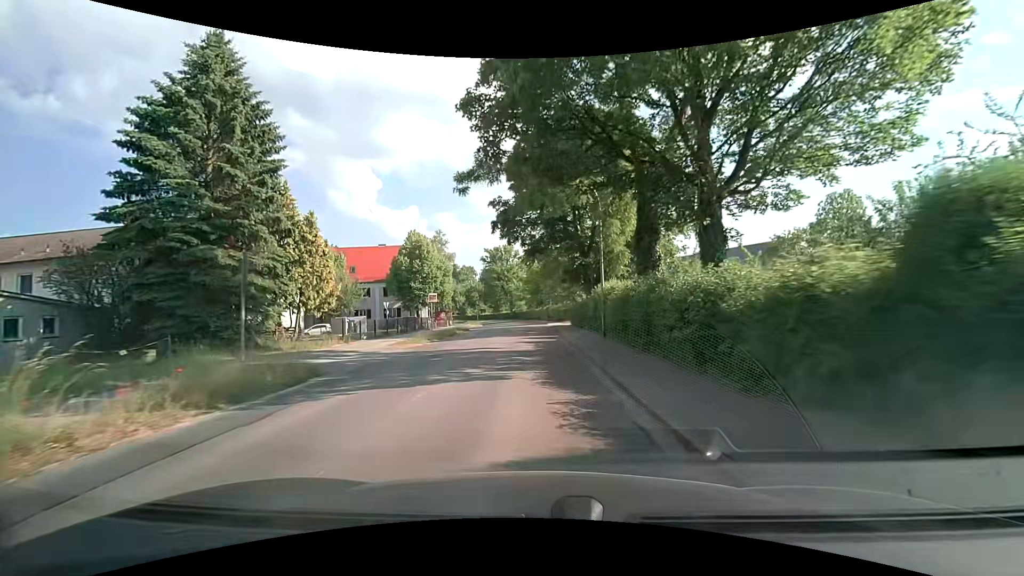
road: secondary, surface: asphalt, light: Day
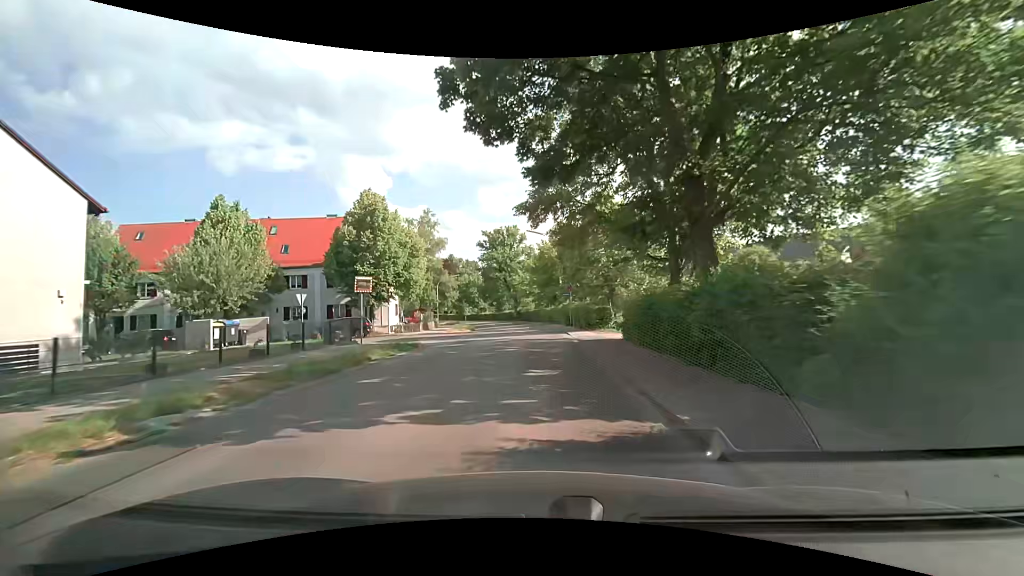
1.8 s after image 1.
(-0.2, +20.6) m; -1°
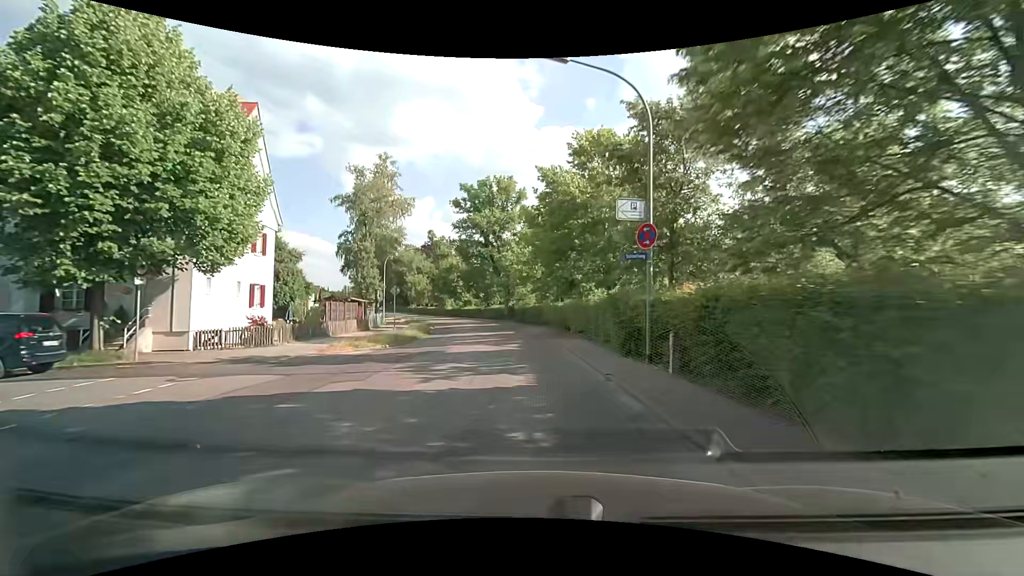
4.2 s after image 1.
(-0.1, +26.4) m; -1°
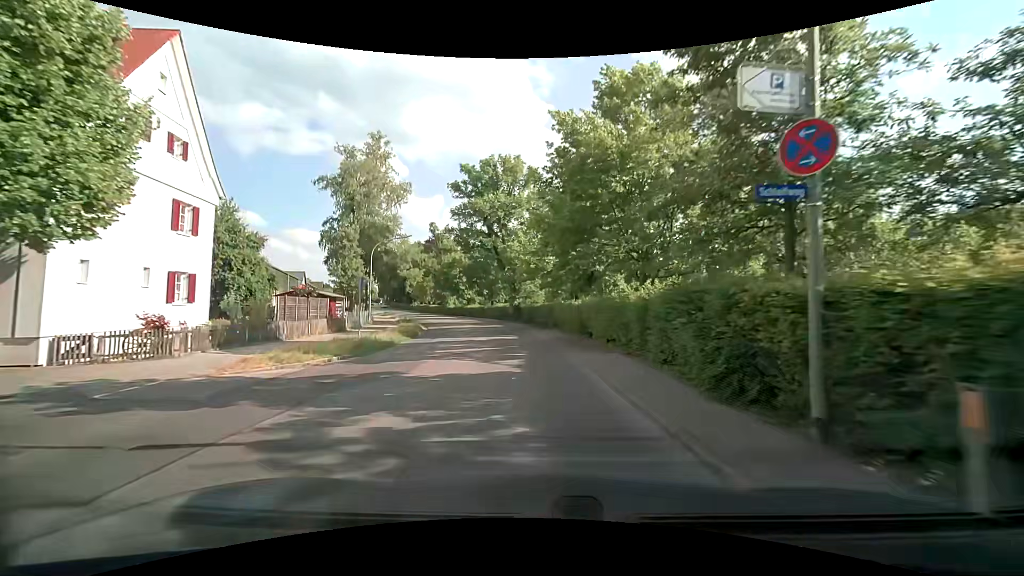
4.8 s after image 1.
(-0.1, +6.4) m; -1°
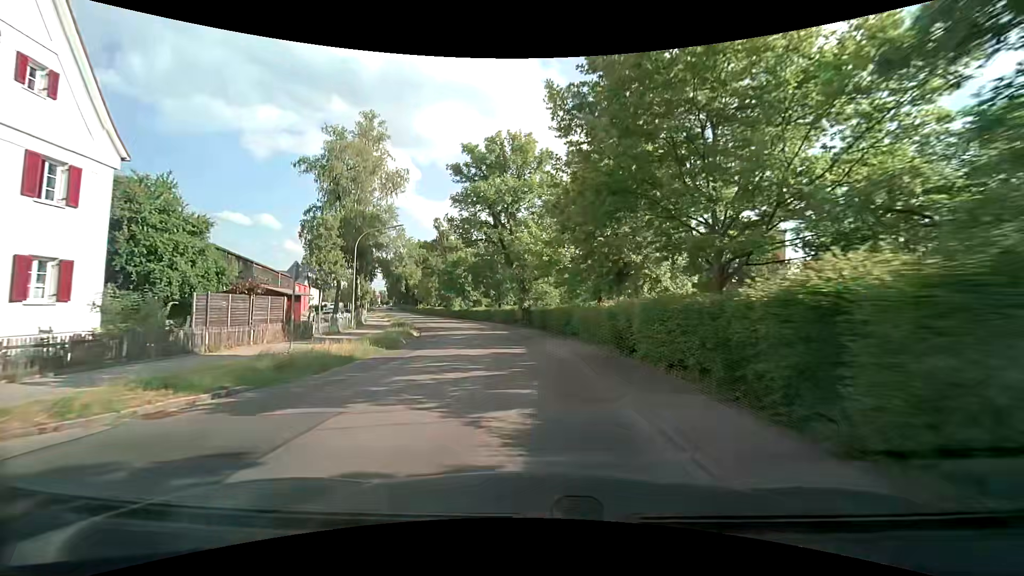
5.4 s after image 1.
(0.0, +6.4) m; -1°
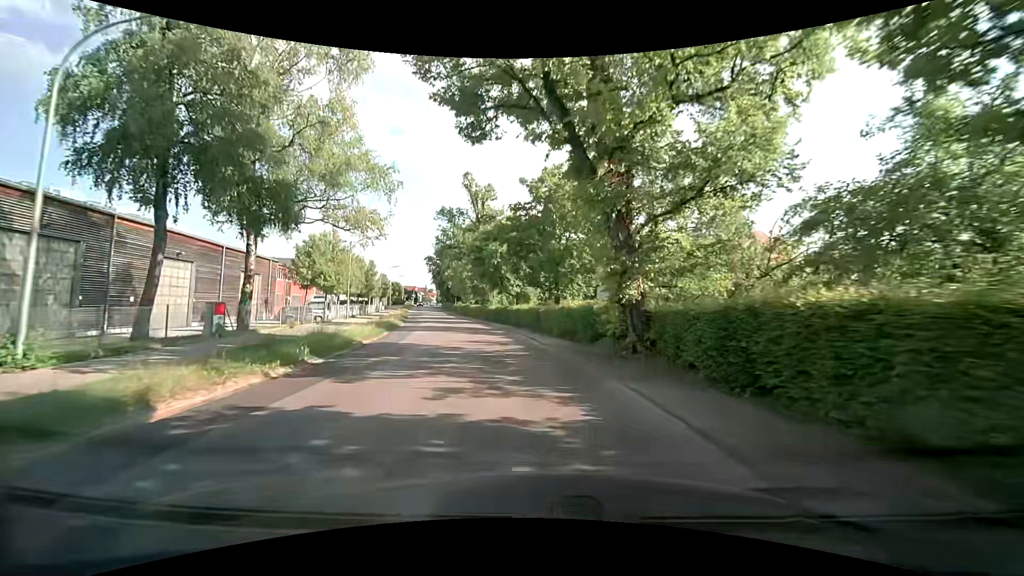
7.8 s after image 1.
(-1.6, +26.1) m; -7°
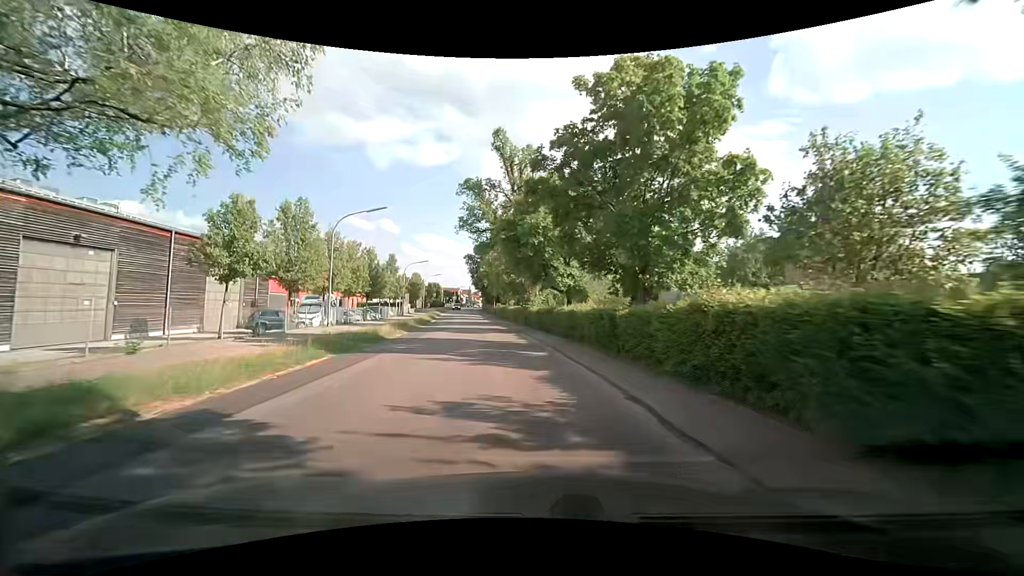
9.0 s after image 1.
(-0.5, +13.5) m; -5°
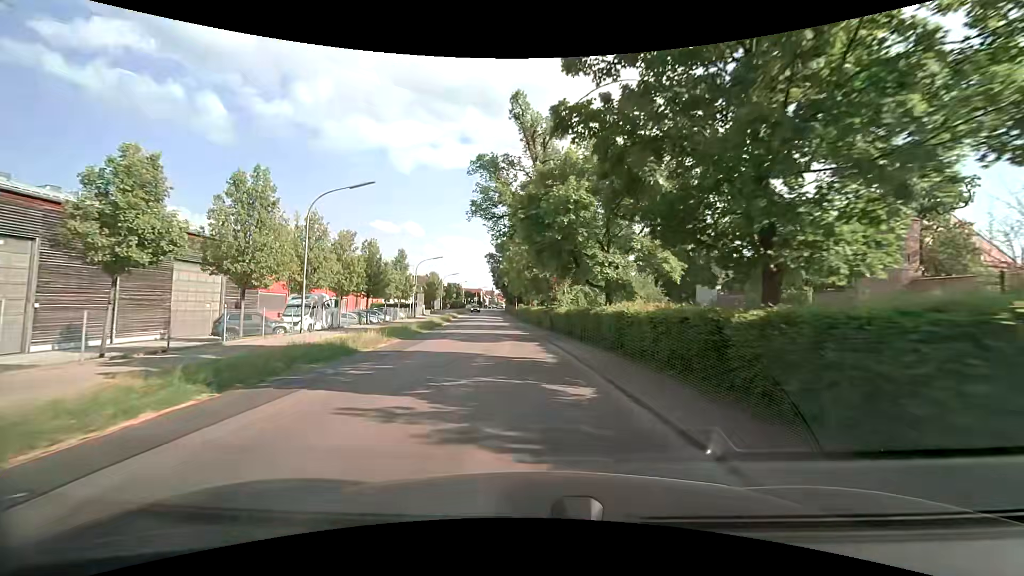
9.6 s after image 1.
(-0.1, +6.9) m; -2°
(0, +10) (-1, +20) (-2, +30) (-3, +40) (-4, +50) (-5, +60) (-6, +70) (-7, +80) (-8, +90) (-9, +100) m
